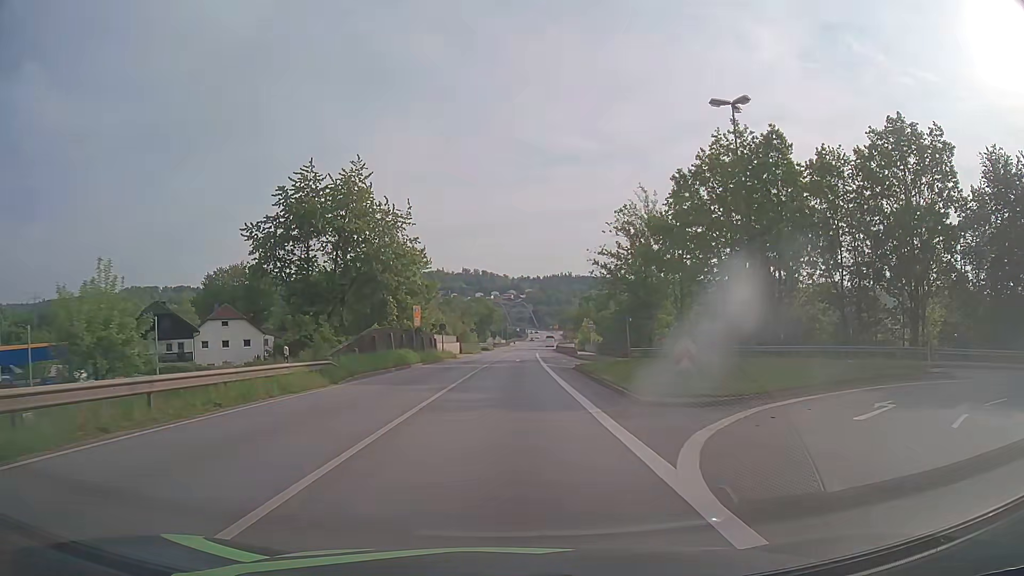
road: primary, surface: asphalt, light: Day
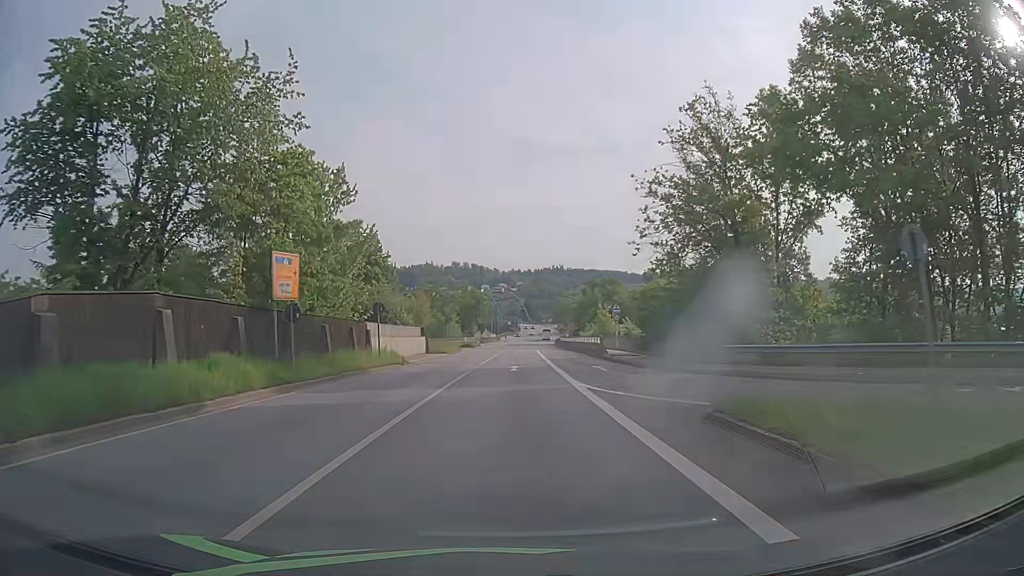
(+0.2, +24.7) m; +1°
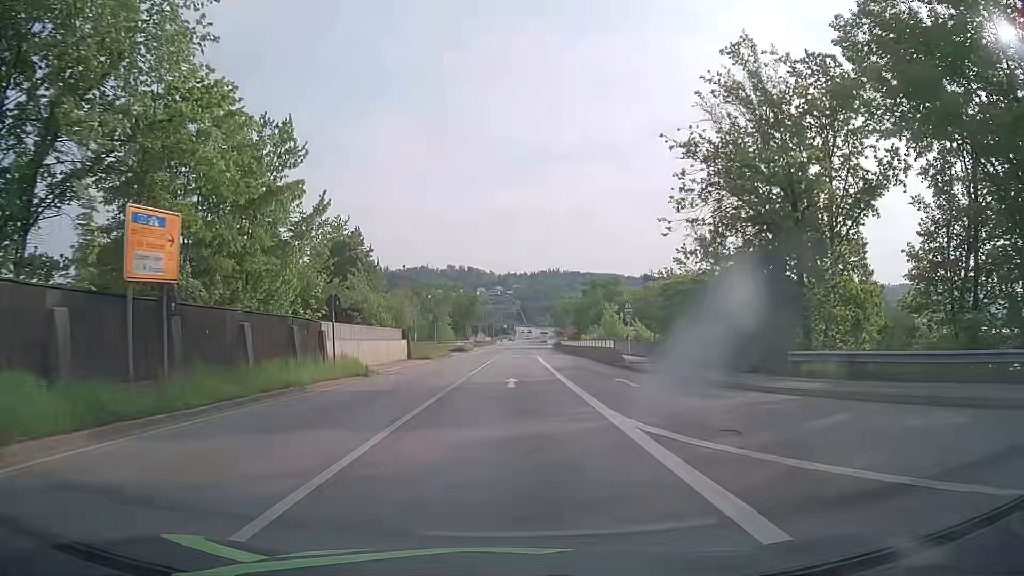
(0.0, +7.5) m; 0°
(0, +10) (0, +20) (0, +30) (+1, +40) (+1, +50) (+2, +60) (+2, +70) (+3, +80) (+4, +90) (+4, +100) m
